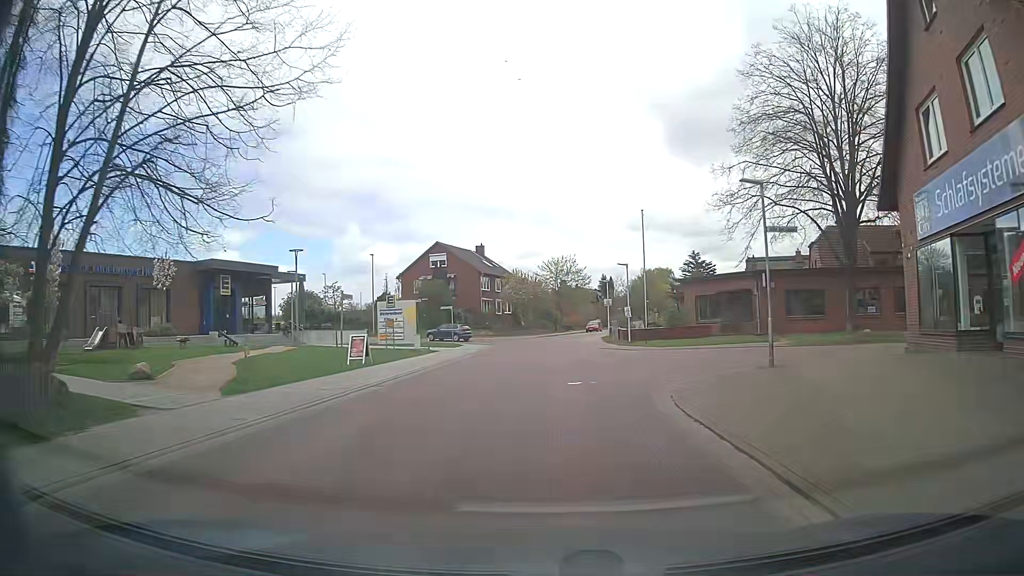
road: tertiary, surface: asphalt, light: Day
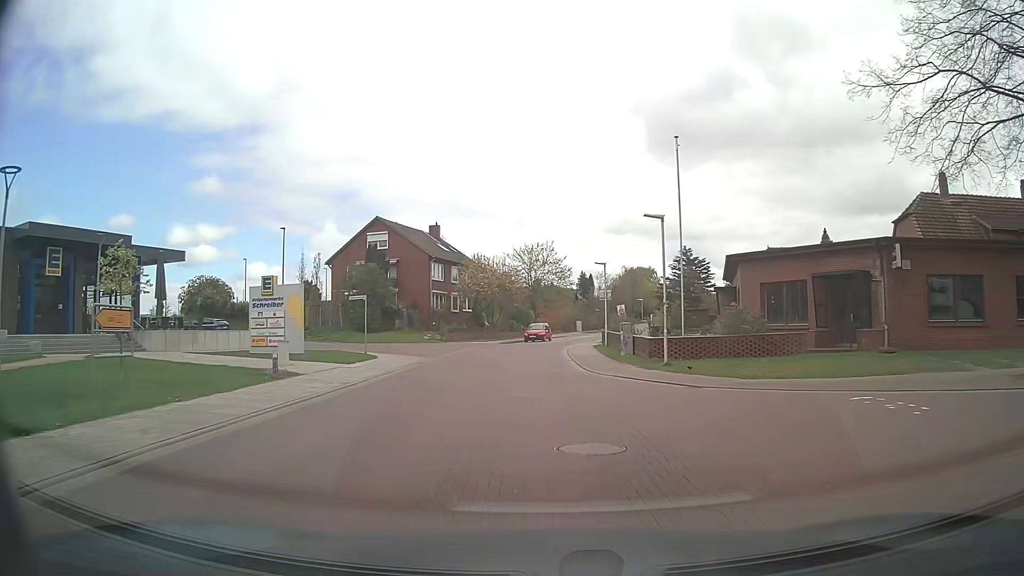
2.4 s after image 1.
(+0.4, +18.5) m; +2°
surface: paving_stones
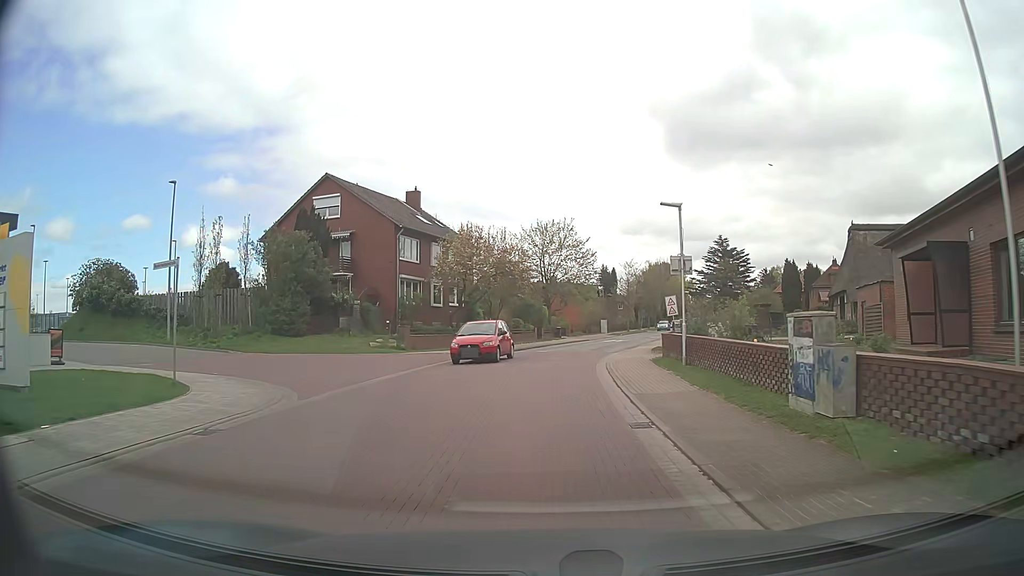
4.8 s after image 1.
(+0.2, +18.6) m; -1°
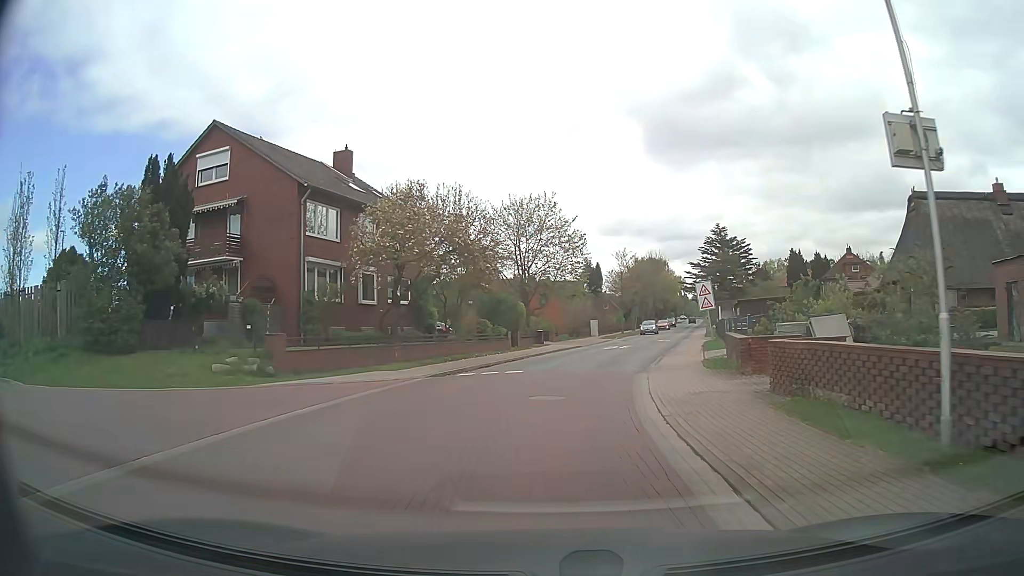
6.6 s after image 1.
(+0.1, +13.9) m; +1°
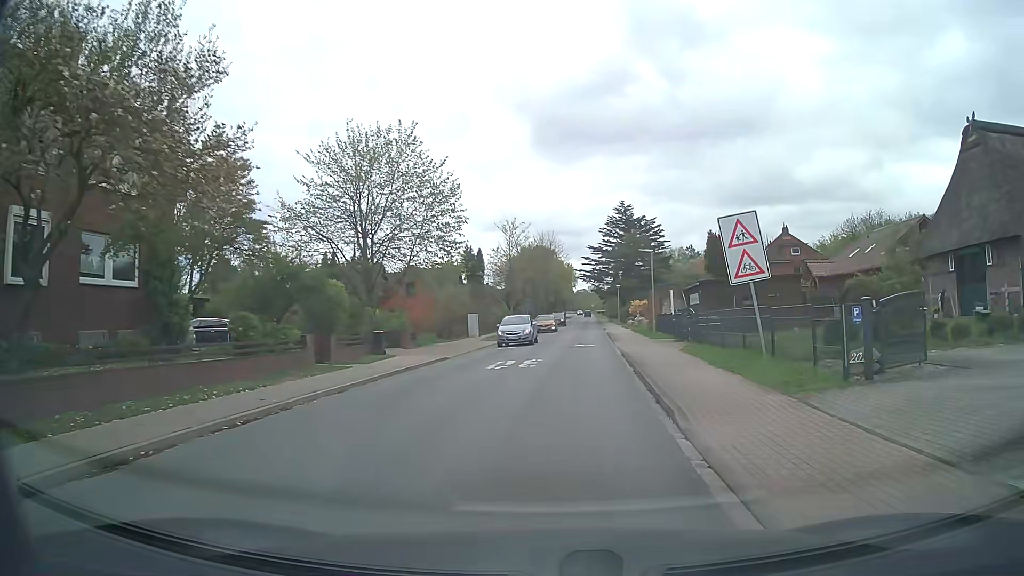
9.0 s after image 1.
(+1.4, +18.3) m; +11°
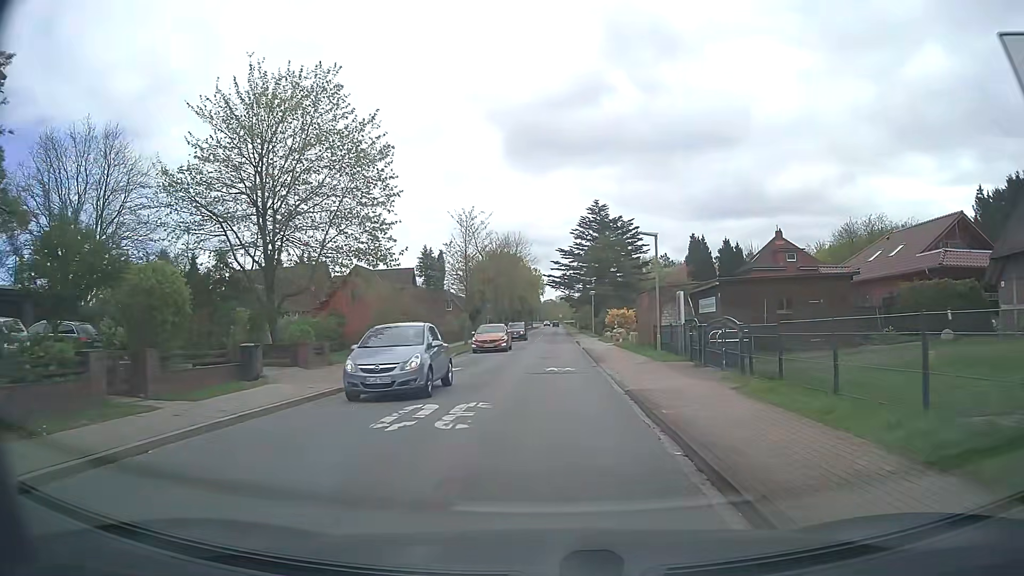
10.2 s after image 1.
(+0.2, +9.2) m; +2°
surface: asphalt
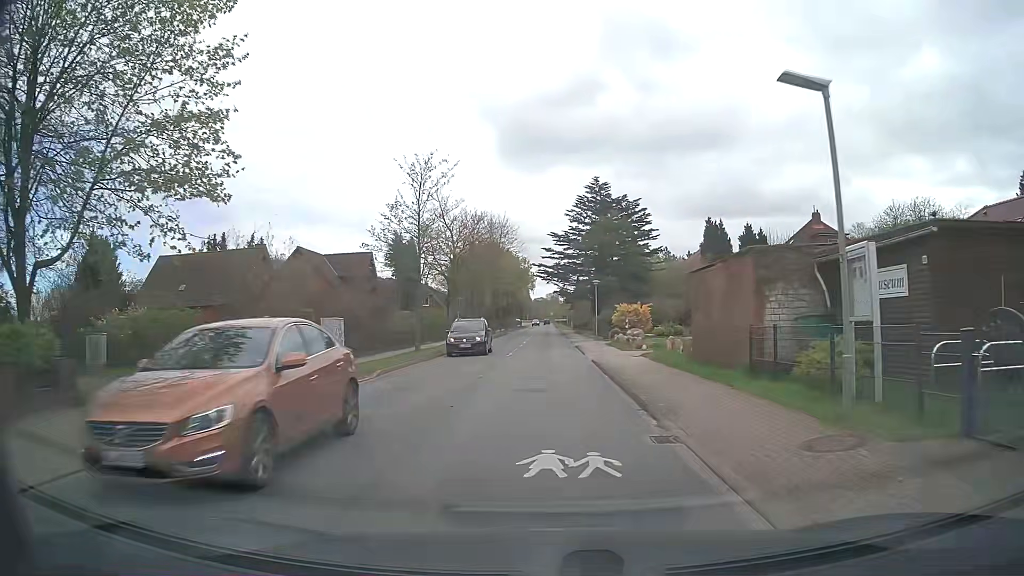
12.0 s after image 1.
(+0.2, +13.8) m; +1°
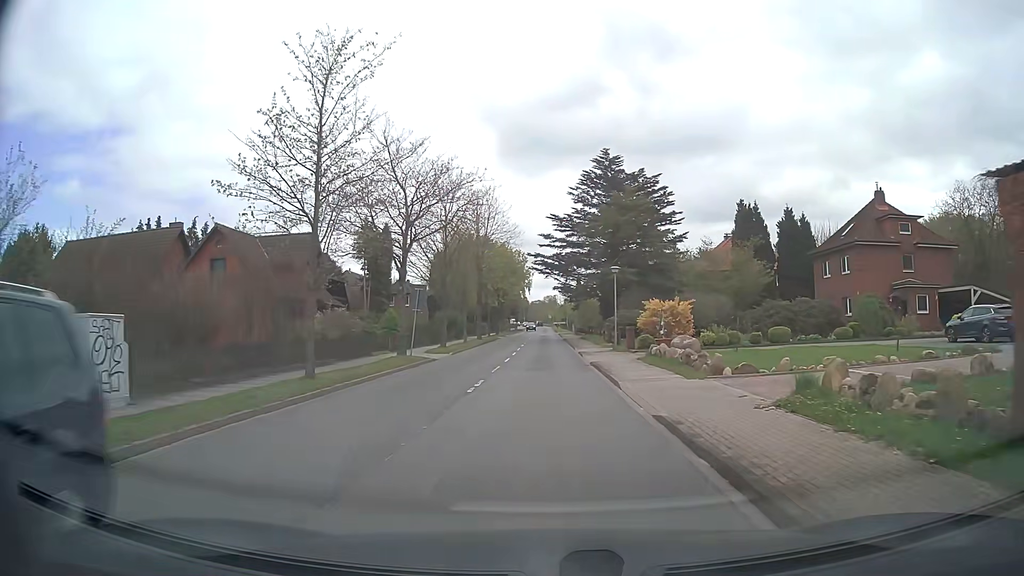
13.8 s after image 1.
(0.0, +13.8) m; 0°
(0, +10) (0, +20) (+1, +30) (+1, +40) (+1, +50) (+1, +60) (+1, +70) (+1, +80) (+1, +90) (+1, +100) m
